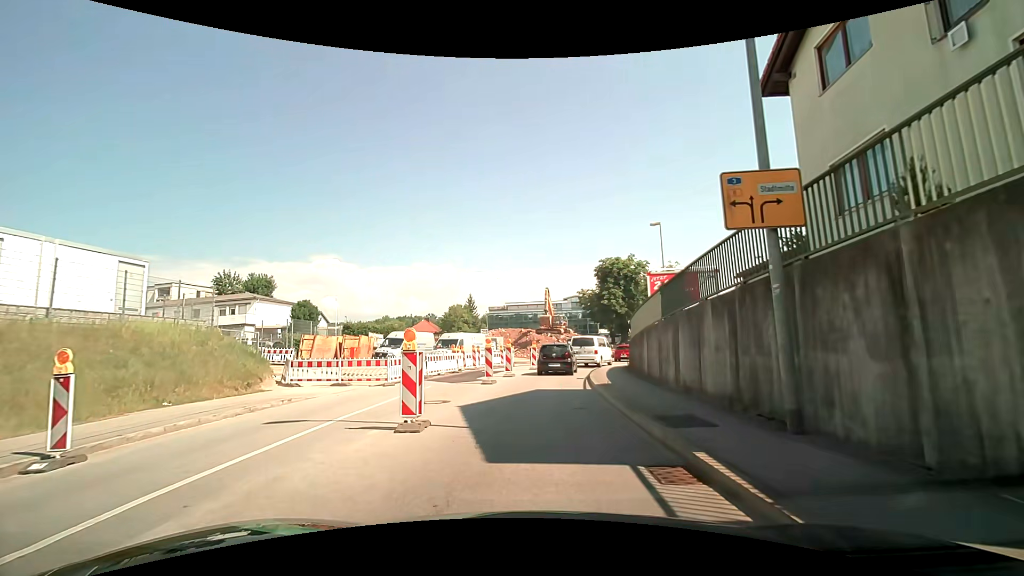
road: tertiary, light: Day
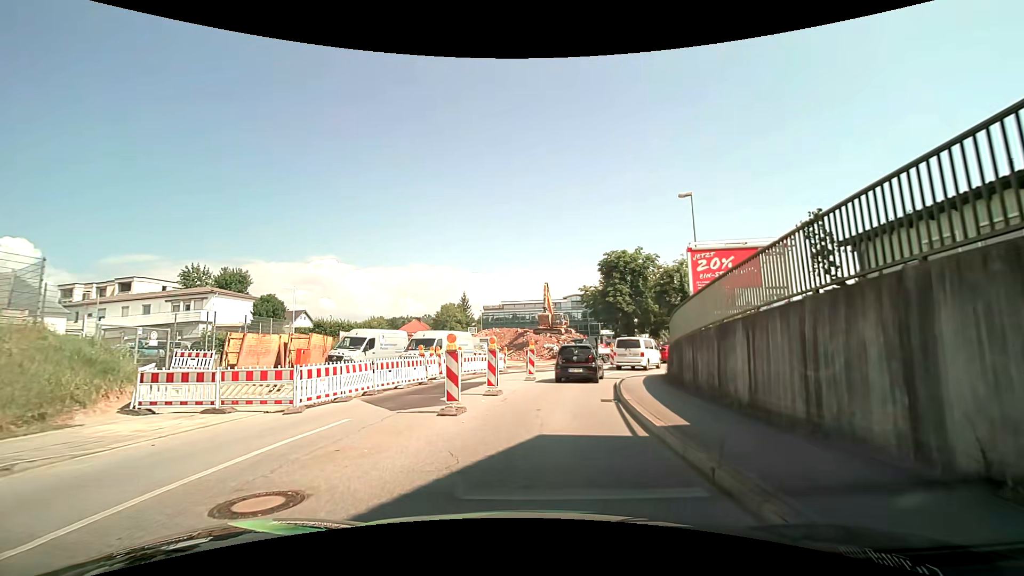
(-0.2, +7.8) m; 0°
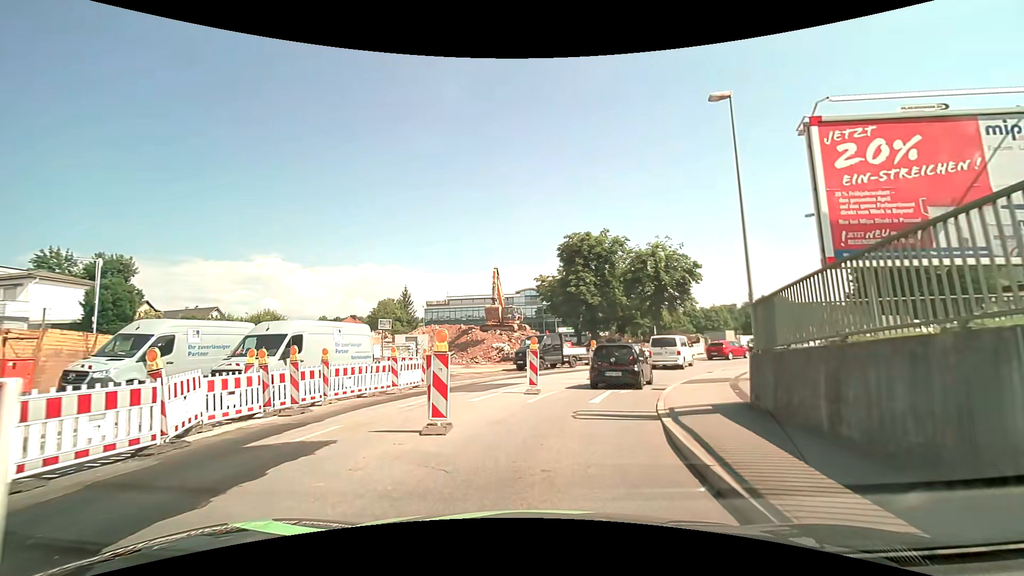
(+0.4, +12.5) m; +5°
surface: asphalt
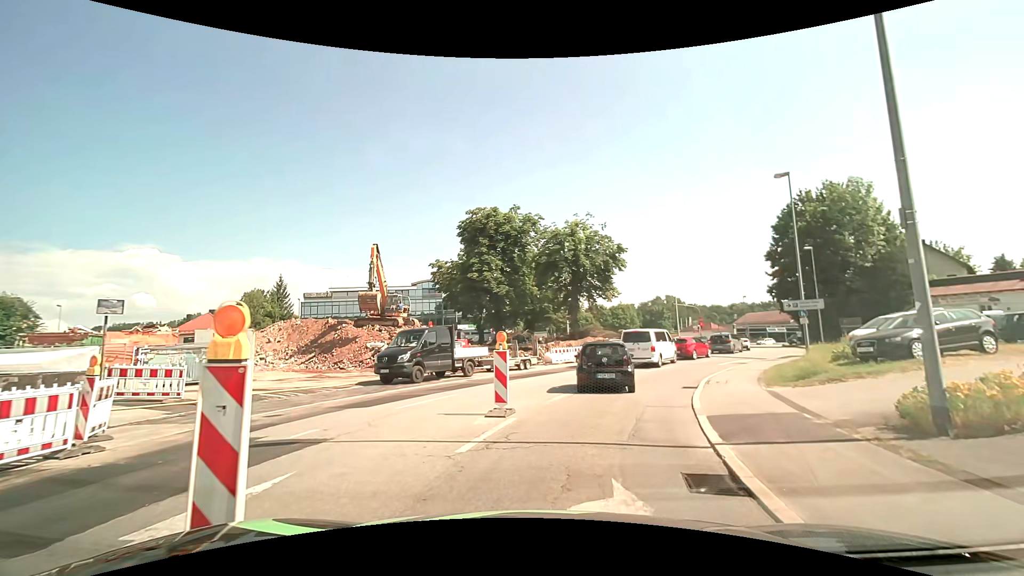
(+0.9, +11.5) m; +11°
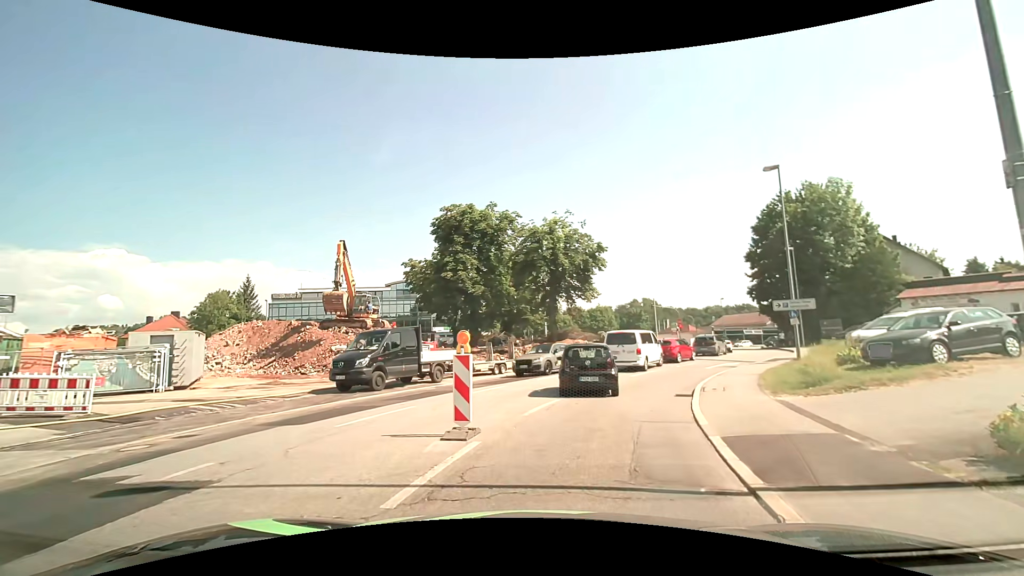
(0.0, +2.1) m; +2°
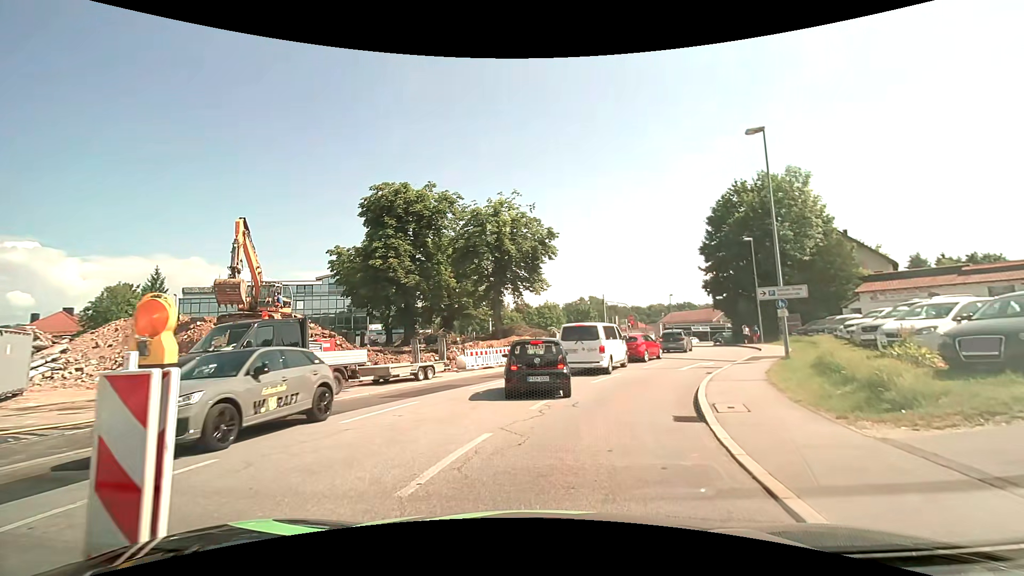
(+0.3, +5.4) m; +5°
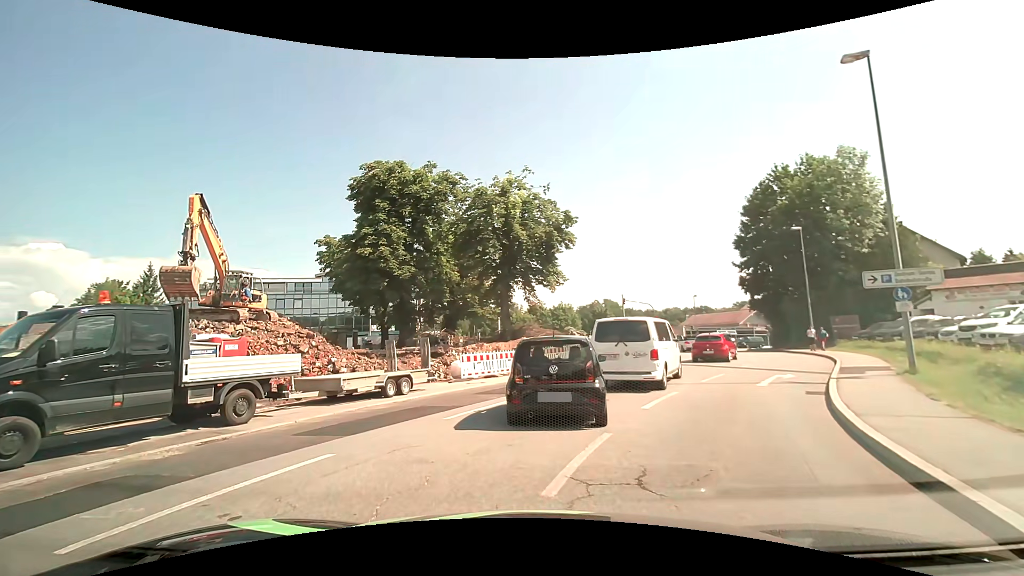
(+0.2, +5.8) m; 0°
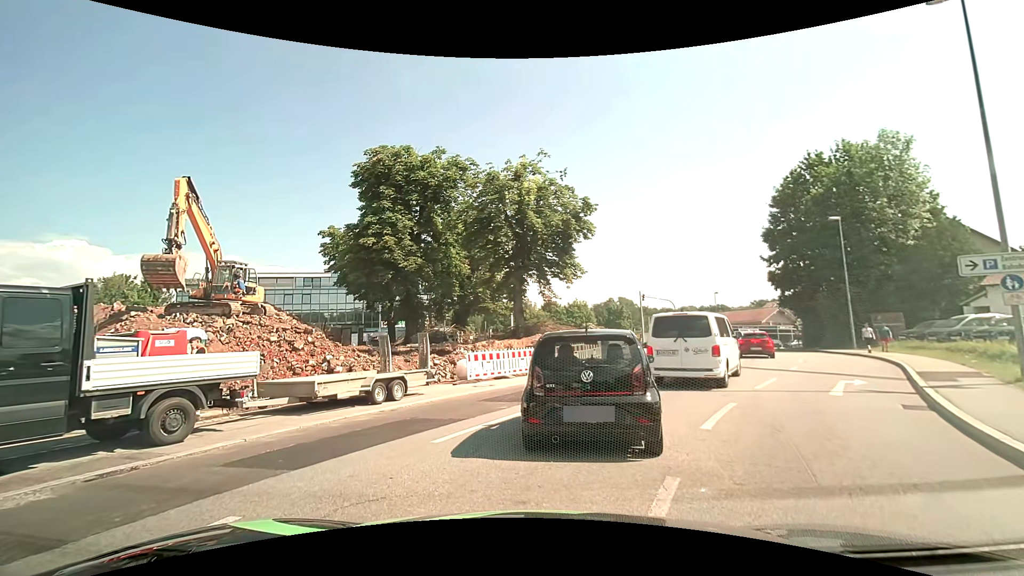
(-0.1, +2.5) m; -2°
